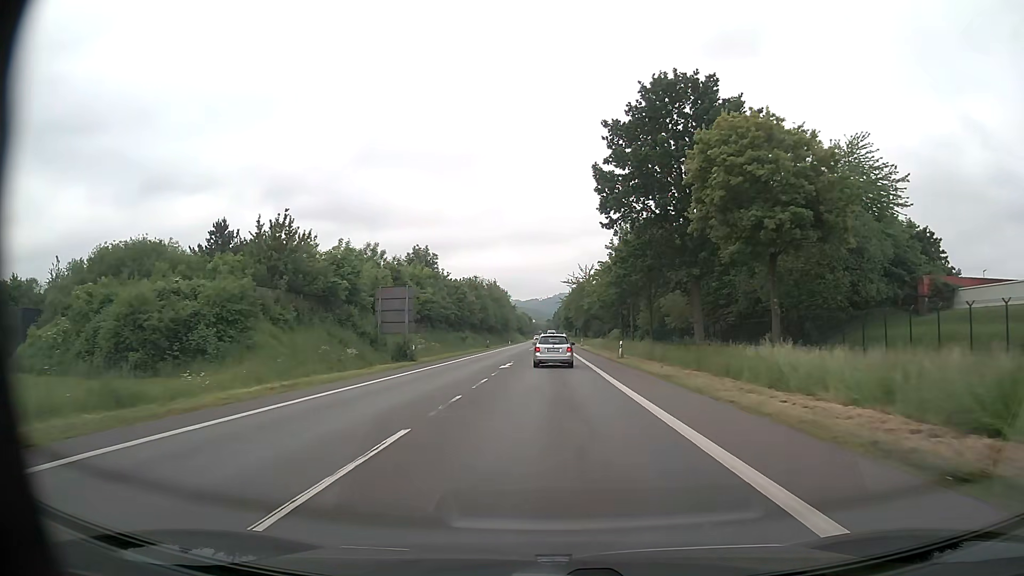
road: primary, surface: asphalt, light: Day
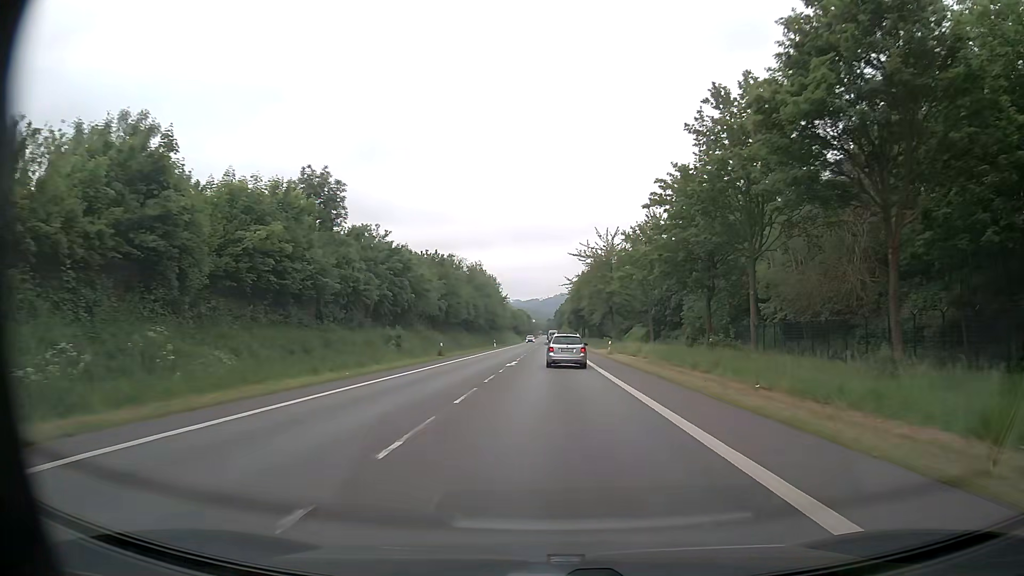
(-0.1, +40.6) m; 0°
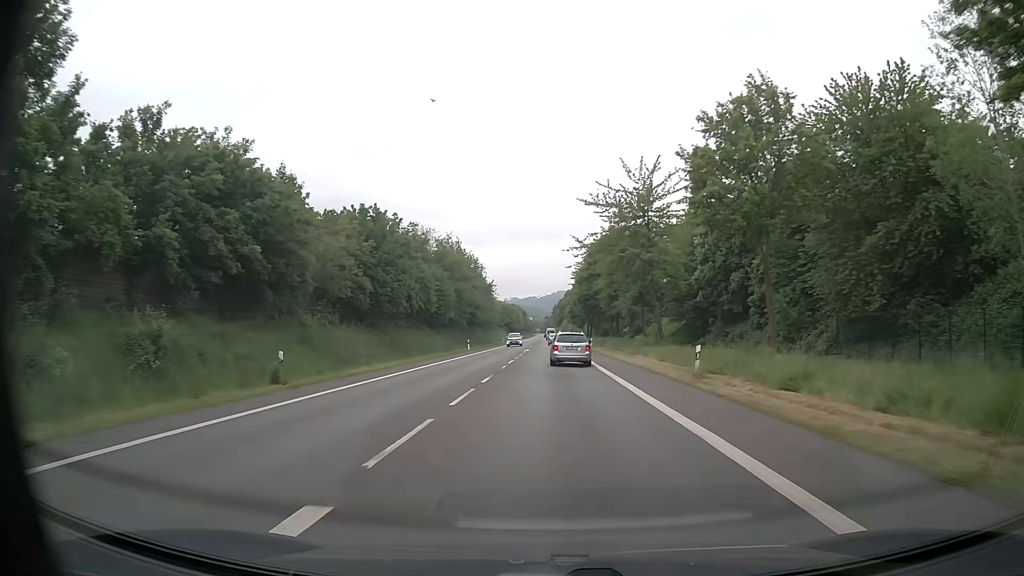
(+0.1, +30.9) m; 0°
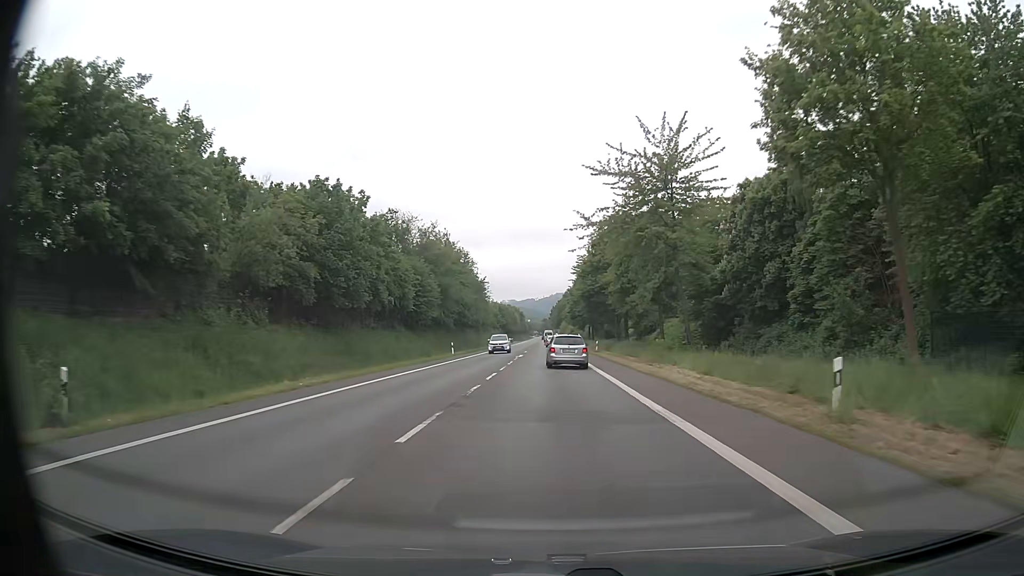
(+0.1, +10.4) m; 0°
